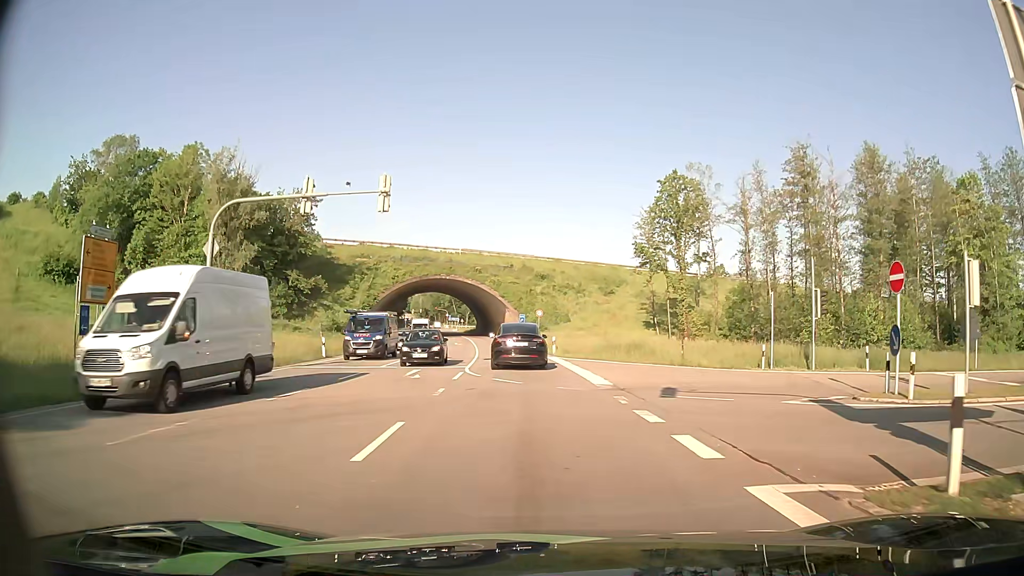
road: primary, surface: asphalt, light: Day
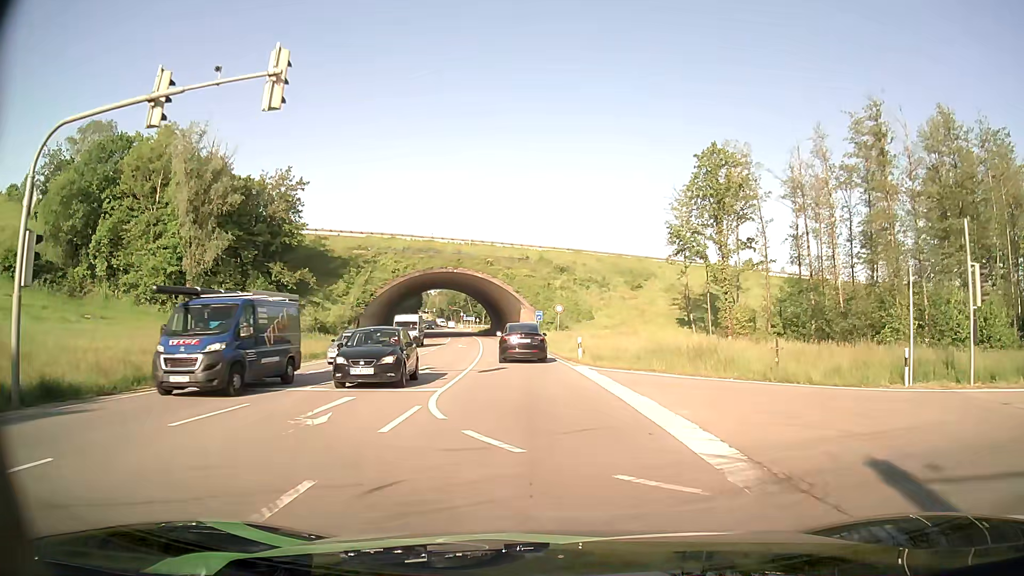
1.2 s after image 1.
(-0.2, +10.5) m; -2°
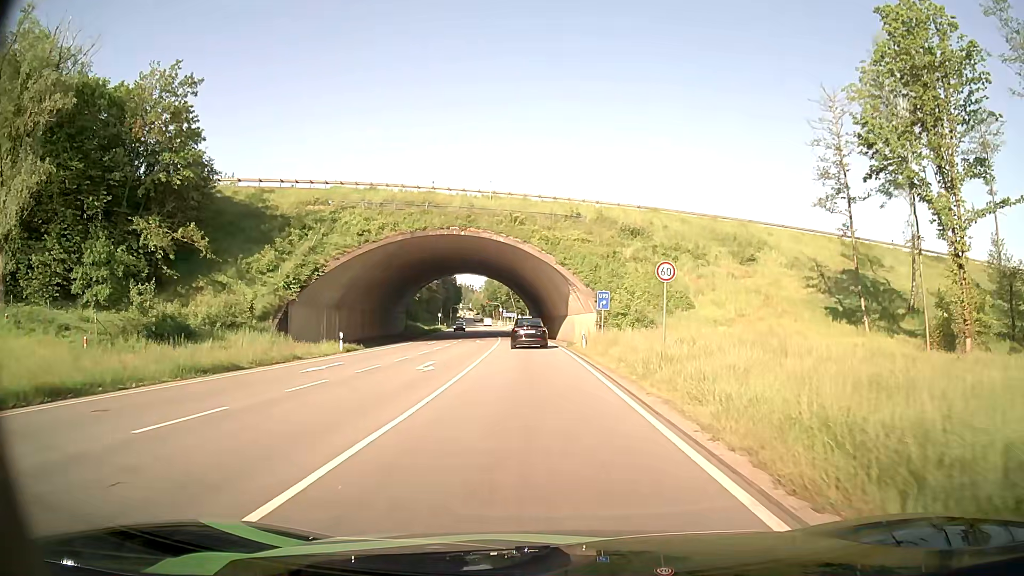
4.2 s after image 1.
(-0.9, +31.2) m; -4°
(0, +10) (0, +20) (-1, +30) (-2, +40) (-2, +50) (-3, +60) (-4, +70) (-5, +80) (-5, +90) (-7, +100) m
